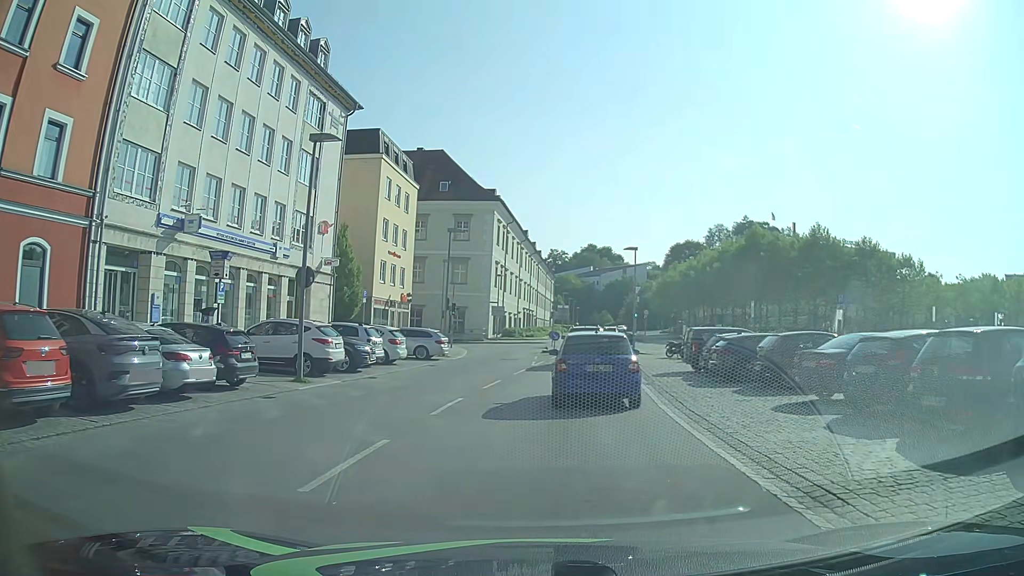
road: tertiary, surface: asphalt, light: Day
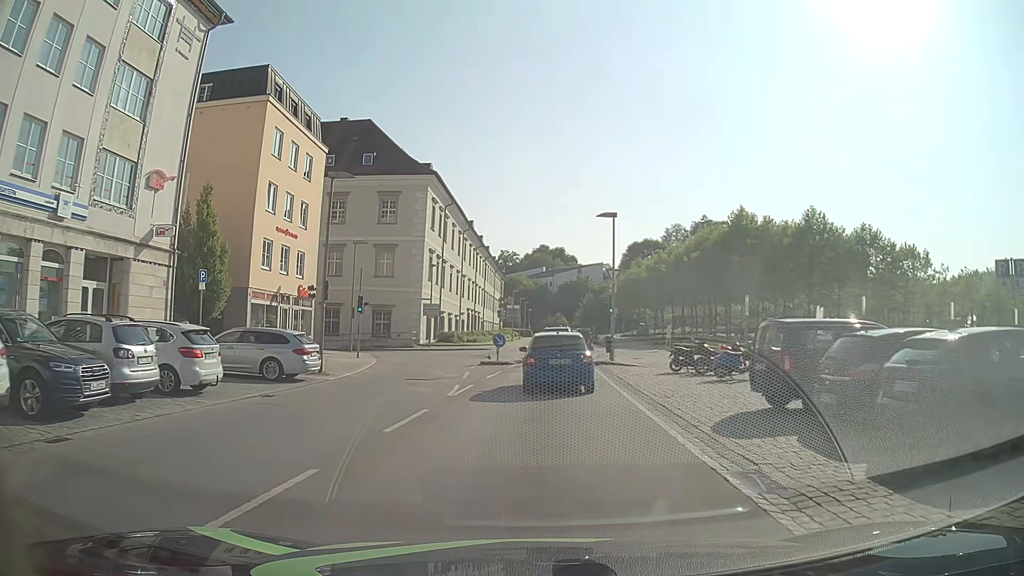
(+0.5, +13.8) m; +2°
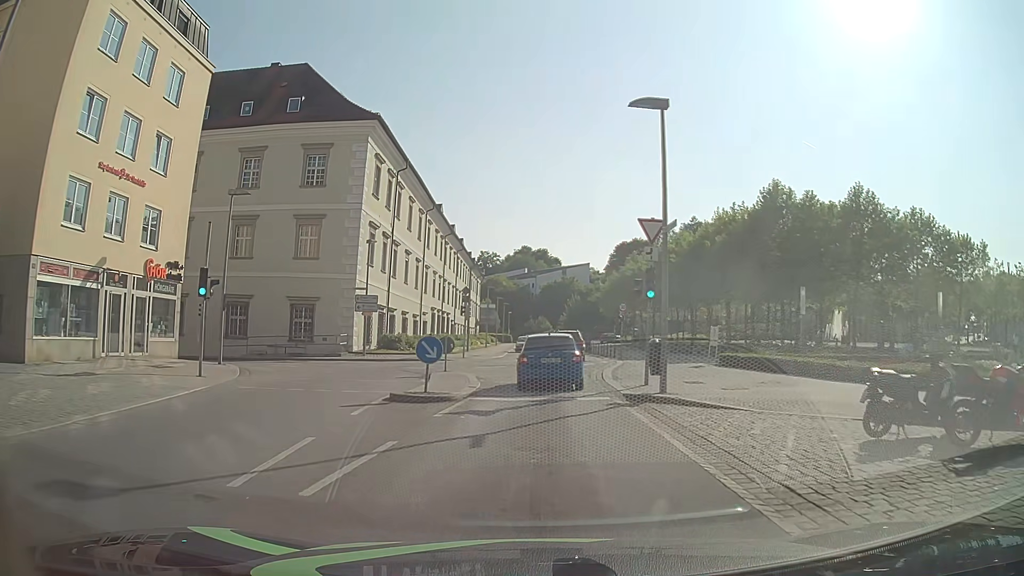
(+0.2, +15.8) m; +2°
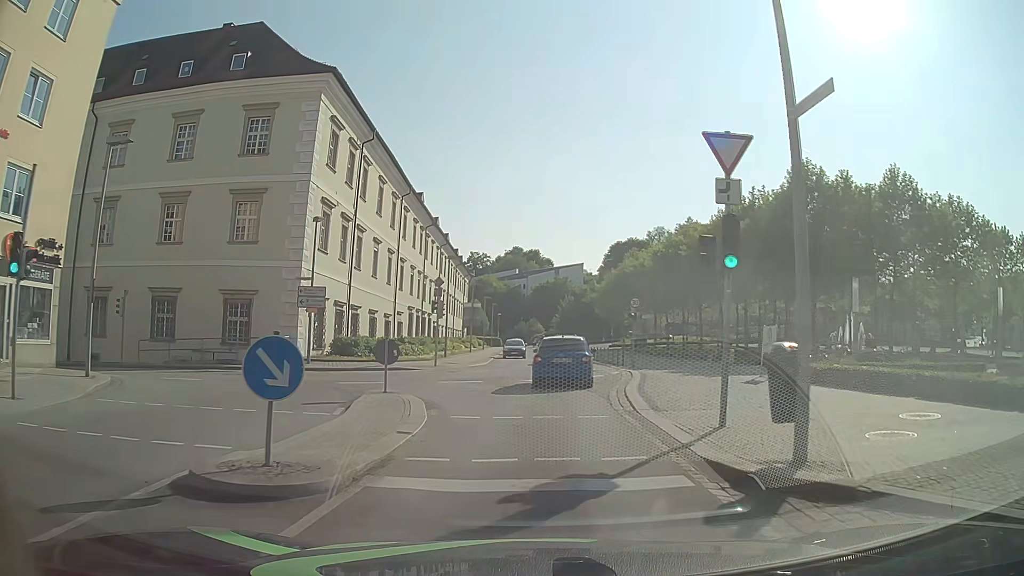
(+0.1, +8.4) m; 0°
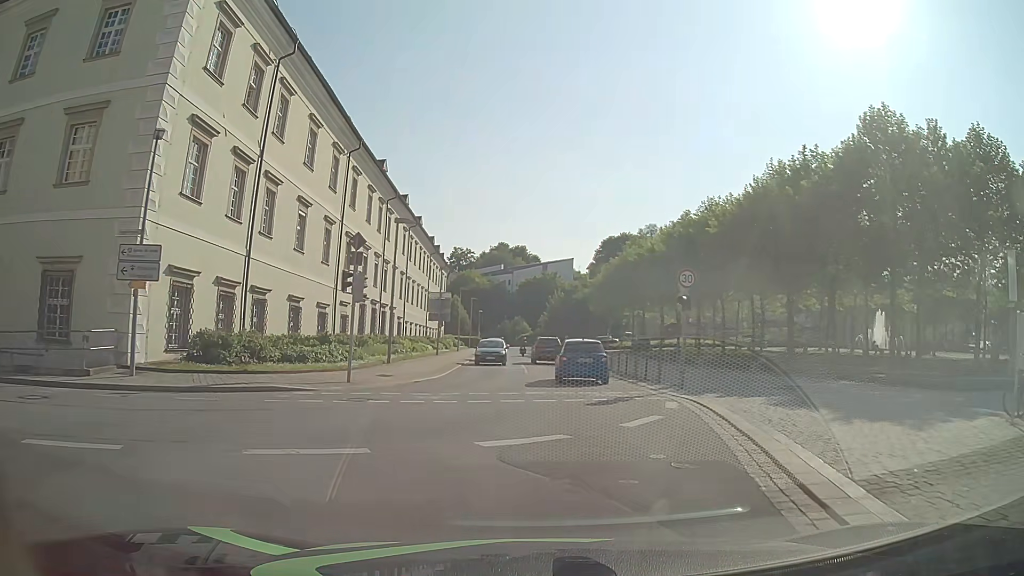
(+0.1, +13.7) m; +1°
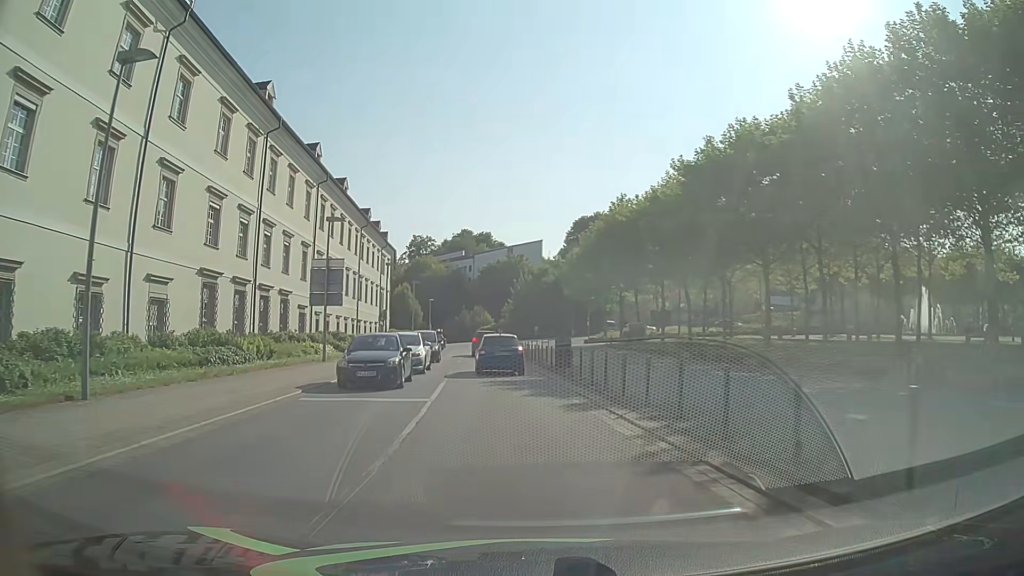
(+1.1, +19.5) m; +4°
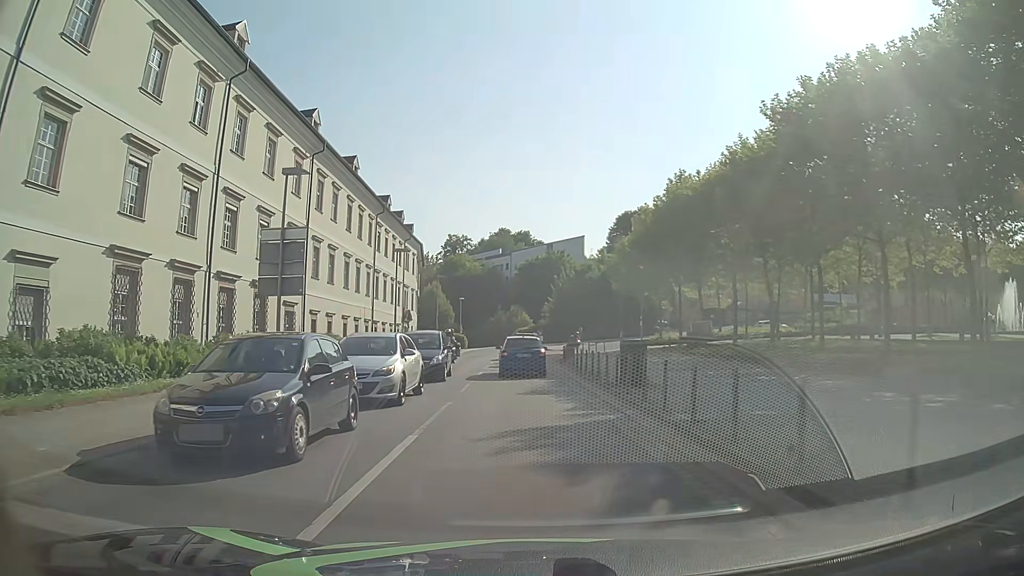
(-0.5, +10.2) m; -4°
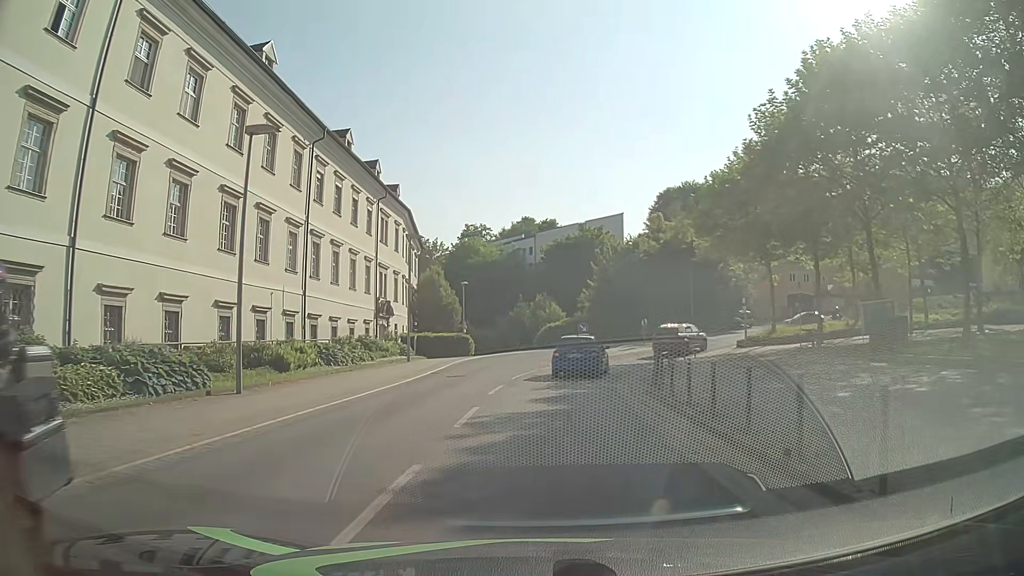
(-0.9, +25.1) m; -3°
